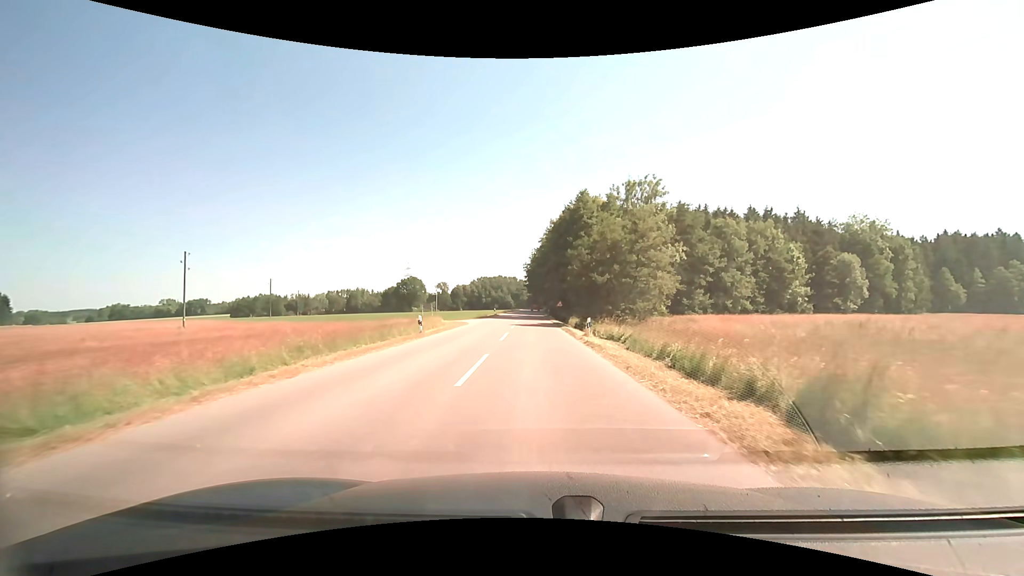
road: tertiary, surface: asphalt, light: Day
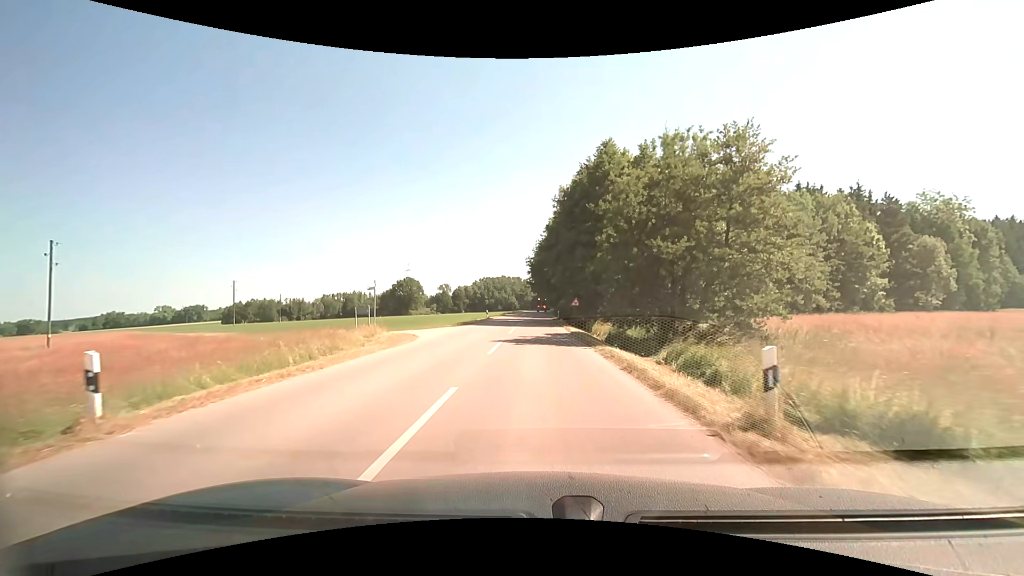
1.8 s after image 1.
(-0.1, +17.9) m; -1°
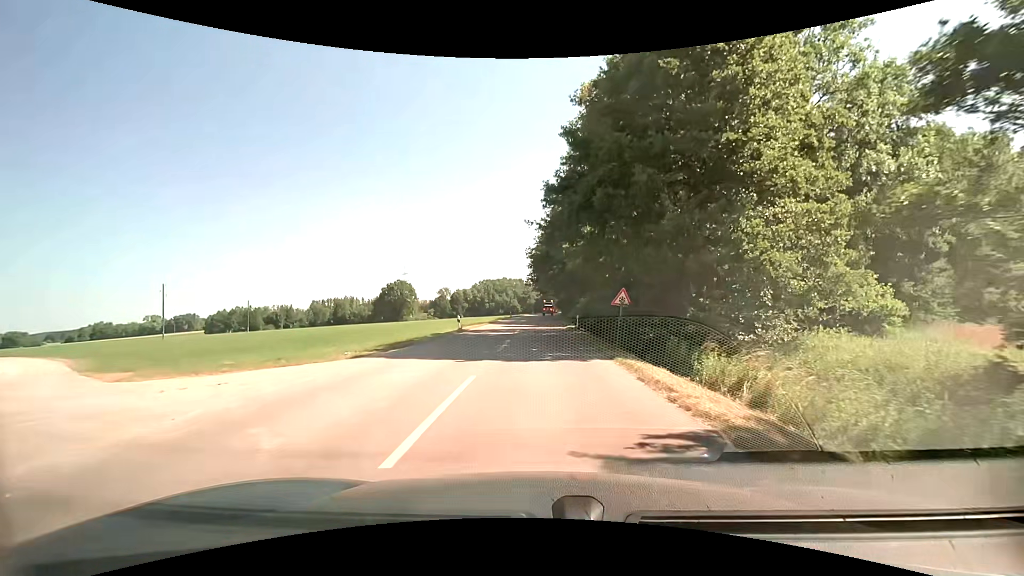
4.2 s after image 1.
(-0.1, +22.1) m; -1°
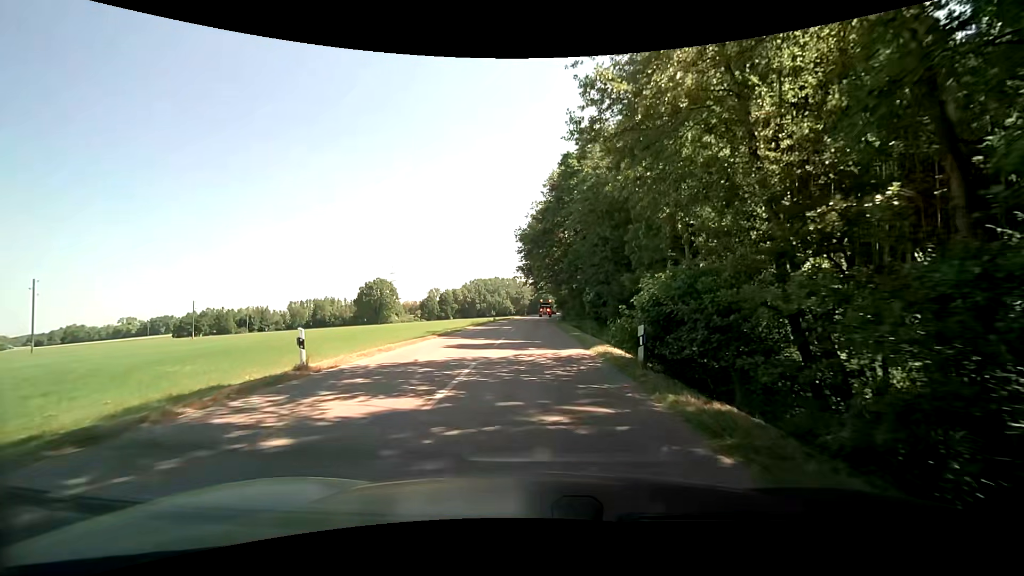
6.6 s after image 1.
(+0.3, +21.8) m; +1°
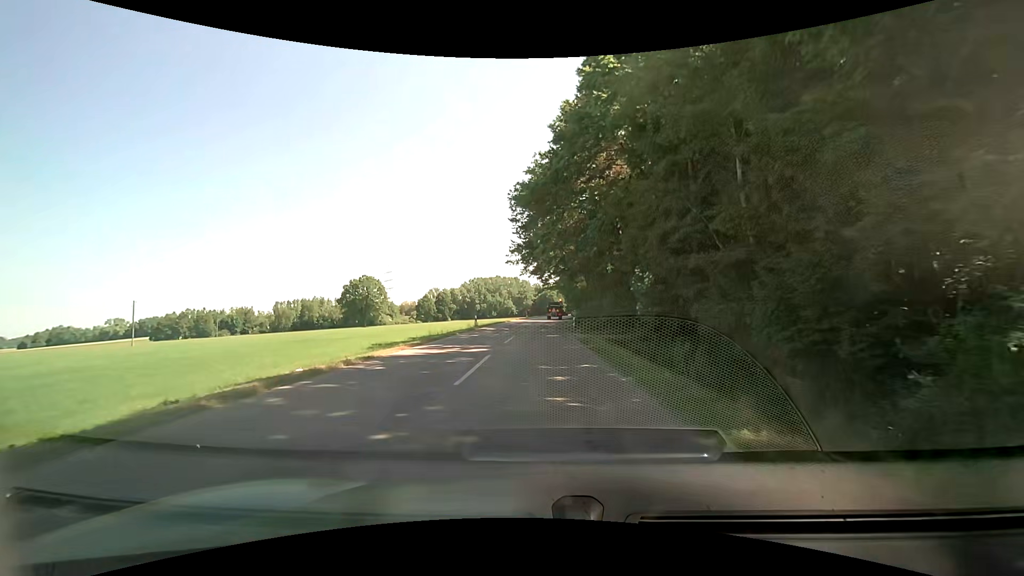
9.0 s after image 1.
(+0.1, +21.7) m; 0°
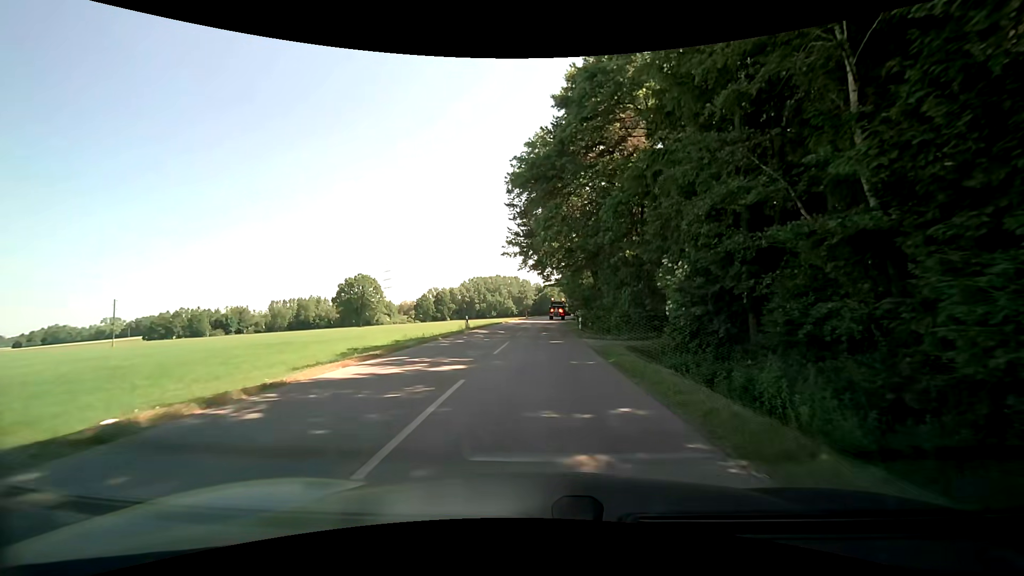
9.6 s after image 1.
(0.0, +5.4) m; 0°
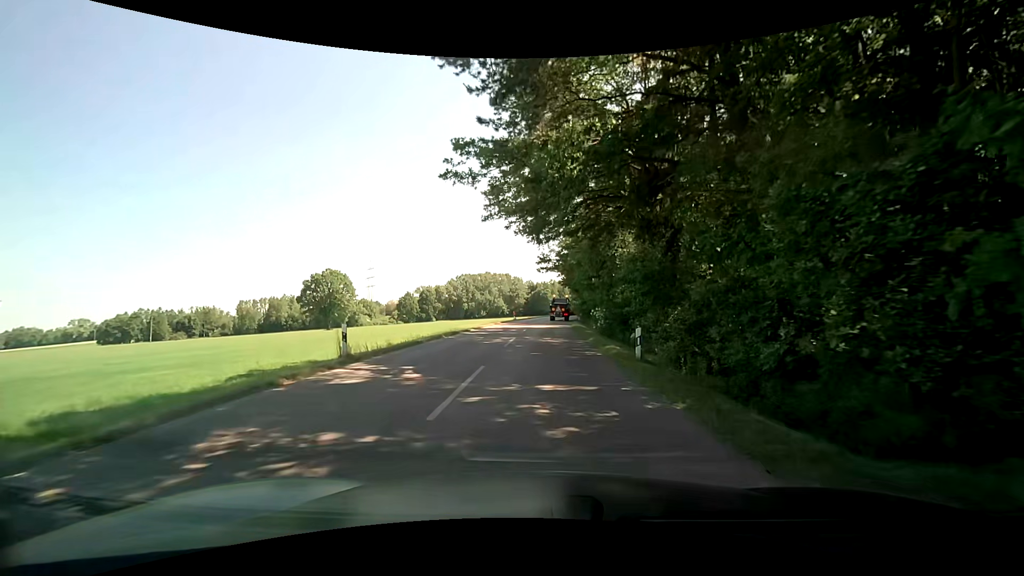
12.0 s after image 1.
(+0.1, +21.5) m; +1°
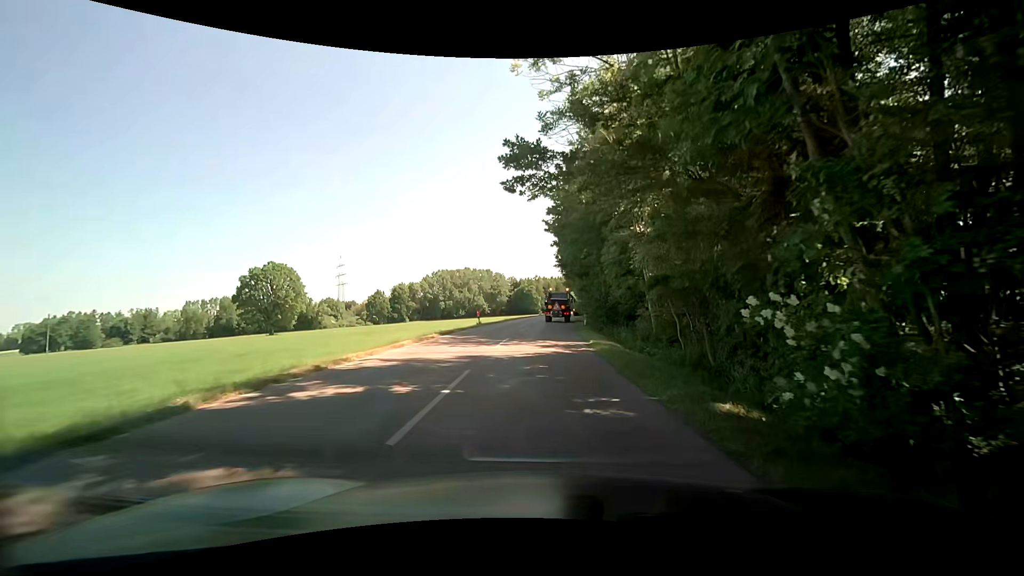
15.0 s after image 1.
(+0.4, +24.8) m; +1°
